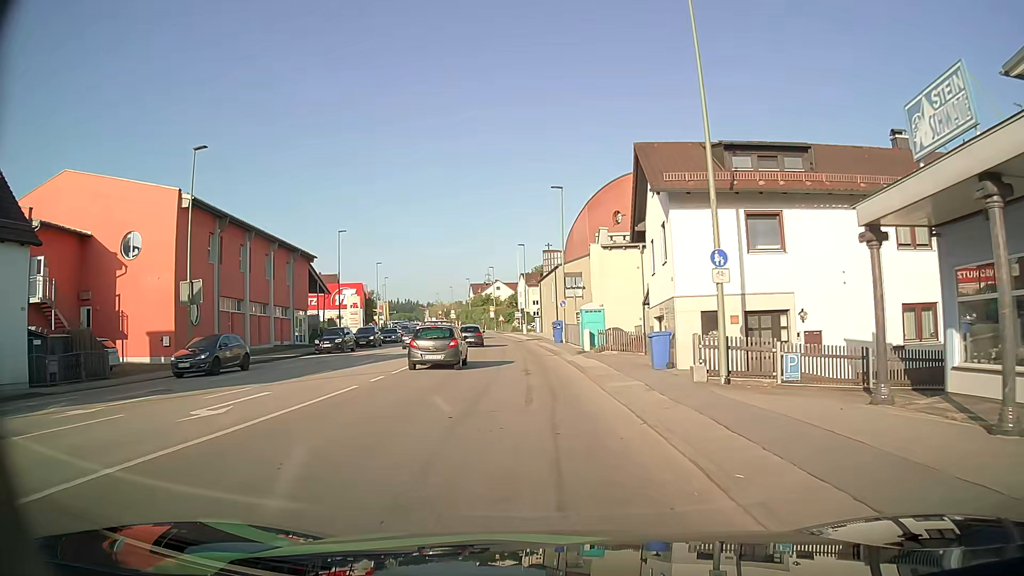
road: tertiary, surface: asphalt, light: Day
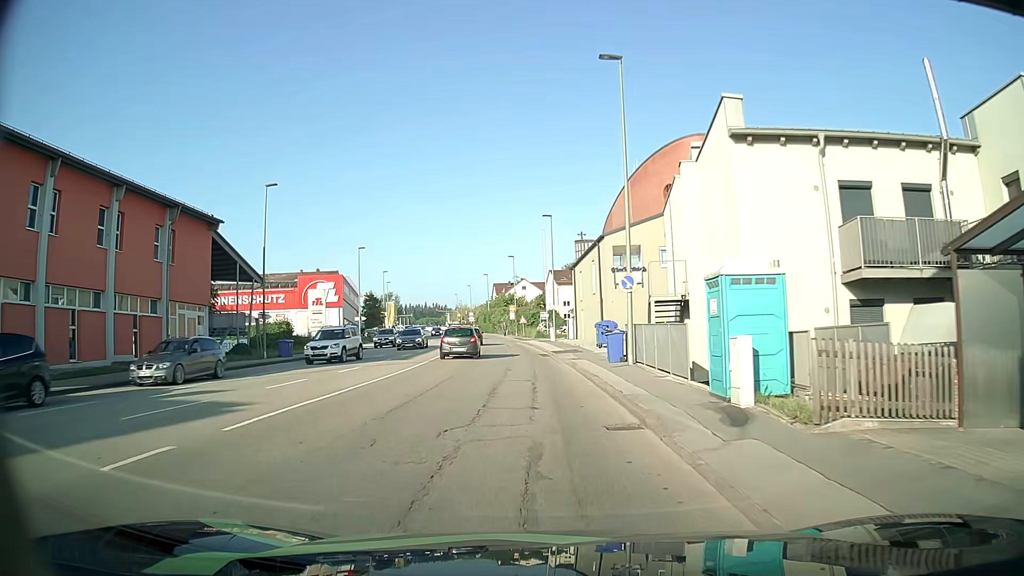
(-0.9, +22.8) m; -4°
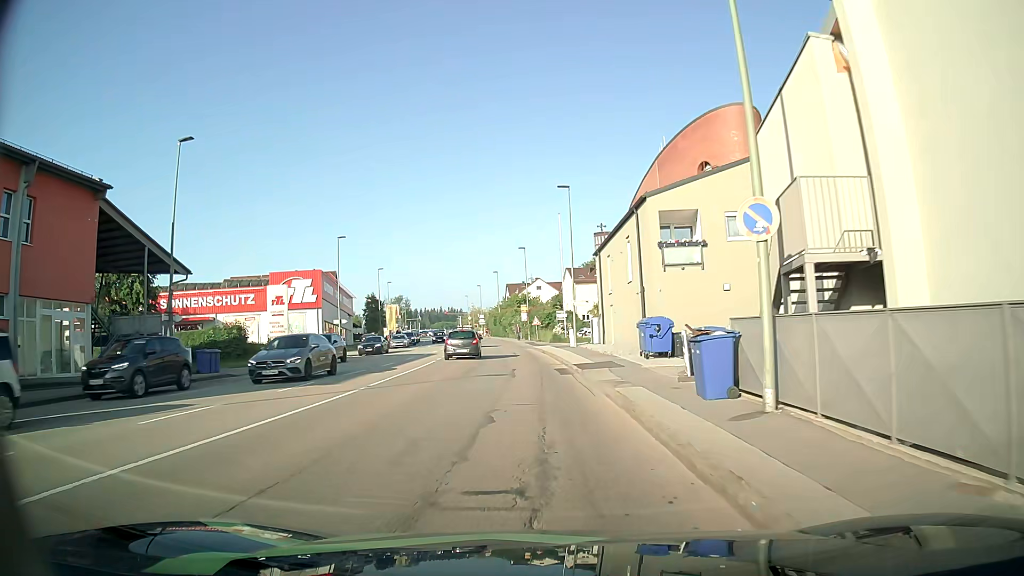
(-0.1, +12.3) m; -1°
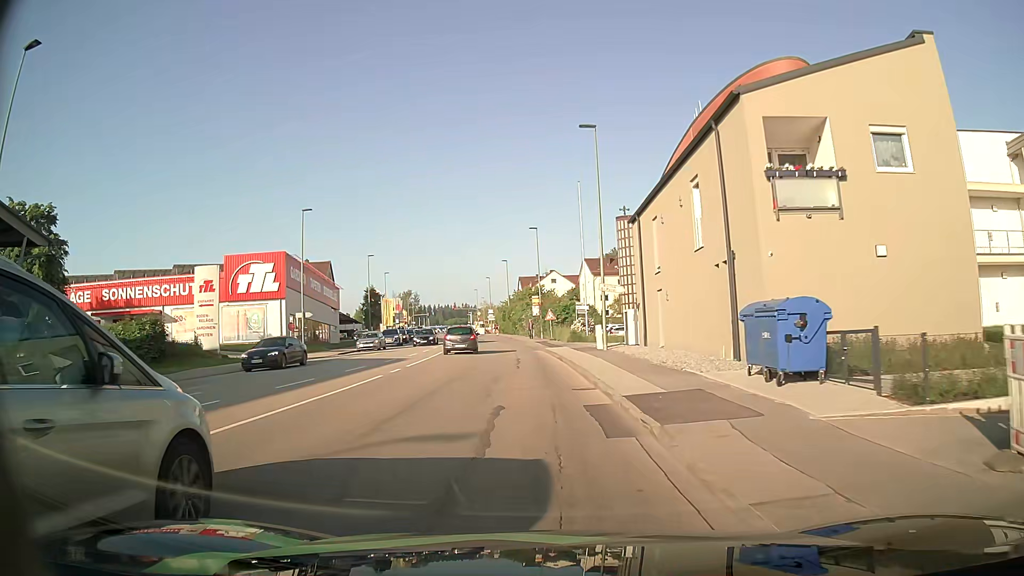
(-0.2, +12.6) m; -1°
(0, +10) (-1, +20) (-1, +30) (-2, +40) (-4, +50) (-5, +60) (-7, +70) (-9, +79) (-11, +89) (-13, +99) m
